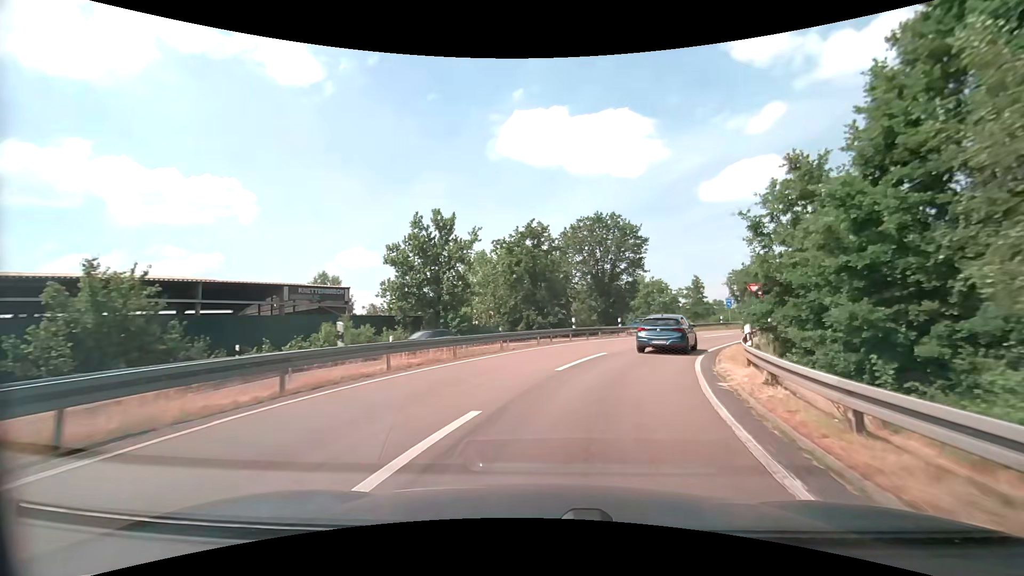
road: motorway_link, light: Day
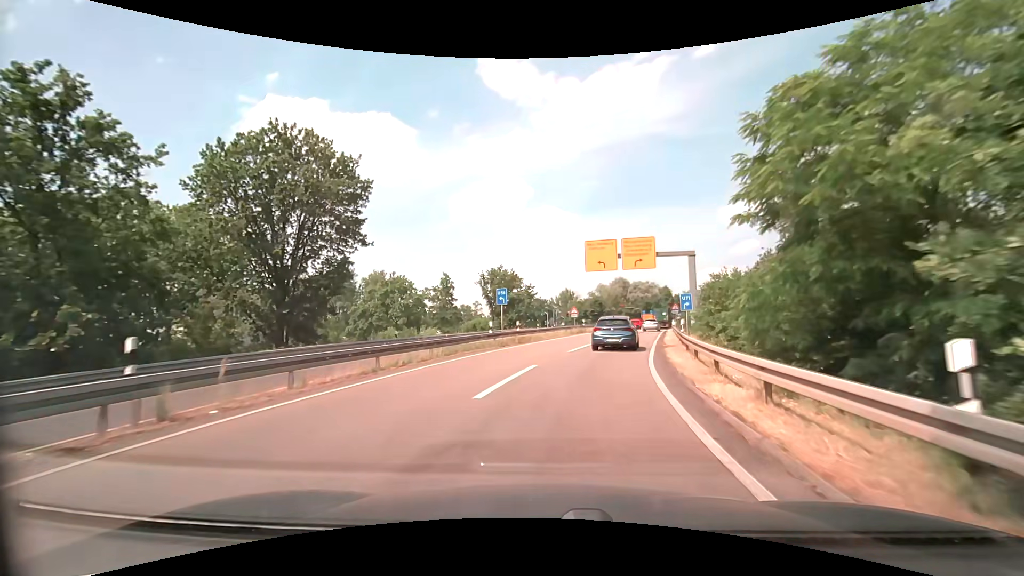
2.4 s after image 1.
(+6.9, +26.6) m; +27°
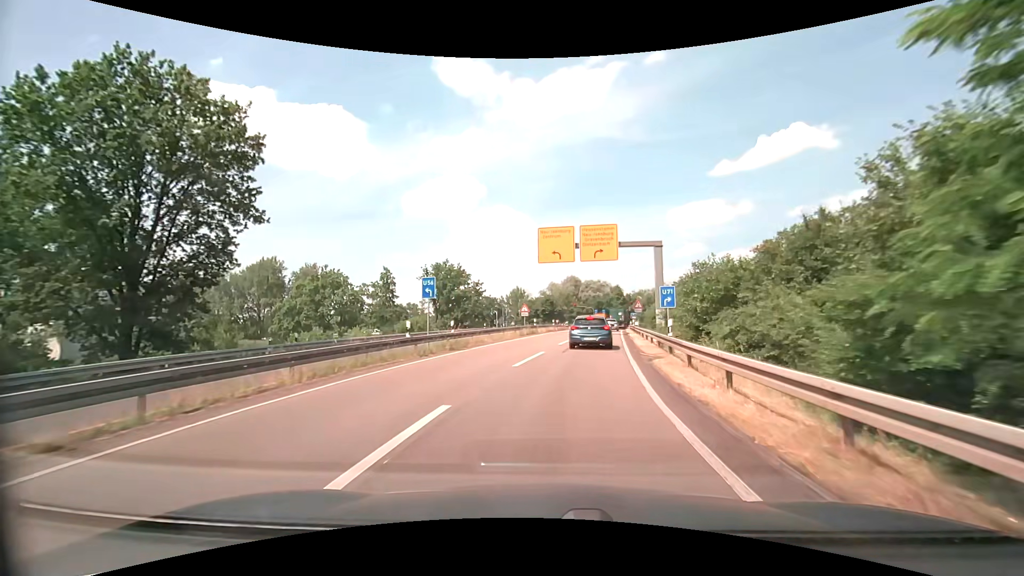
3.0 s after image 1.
(+0.4, +7.0) m; +7°
(0, +10) (+1, +20) (+3, +30) (+4, +40) (+6, +50) (+8, +59) (+9, +69) (+11, +79) (+13, +89) (+15, +99) m
